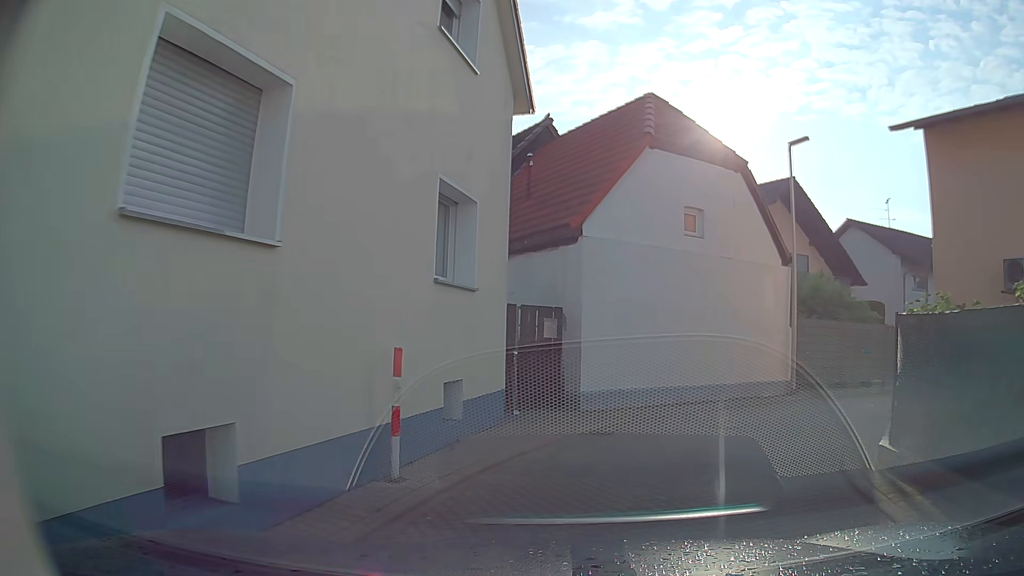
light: Day
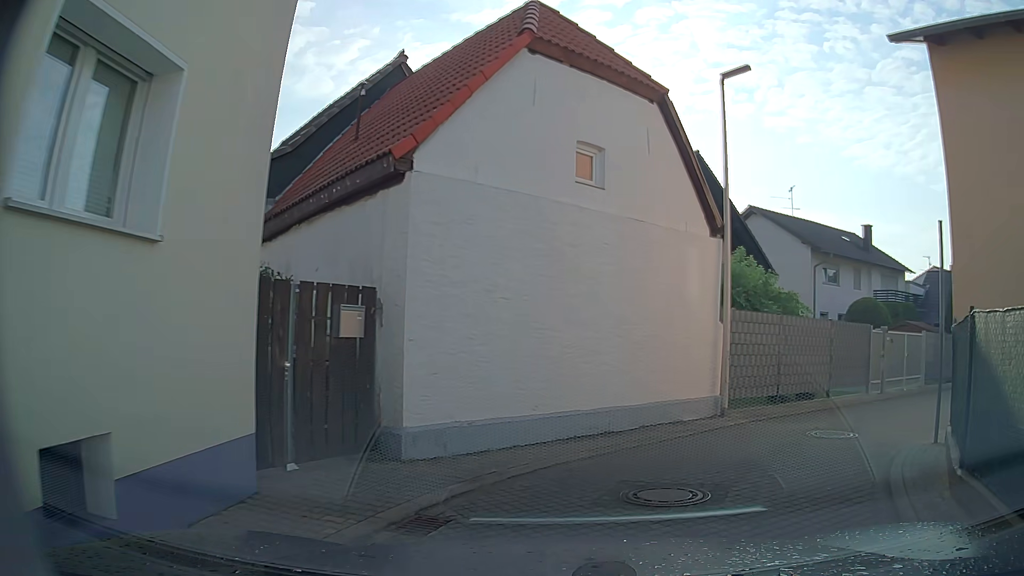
(+0.5, +4.7) m; +11°
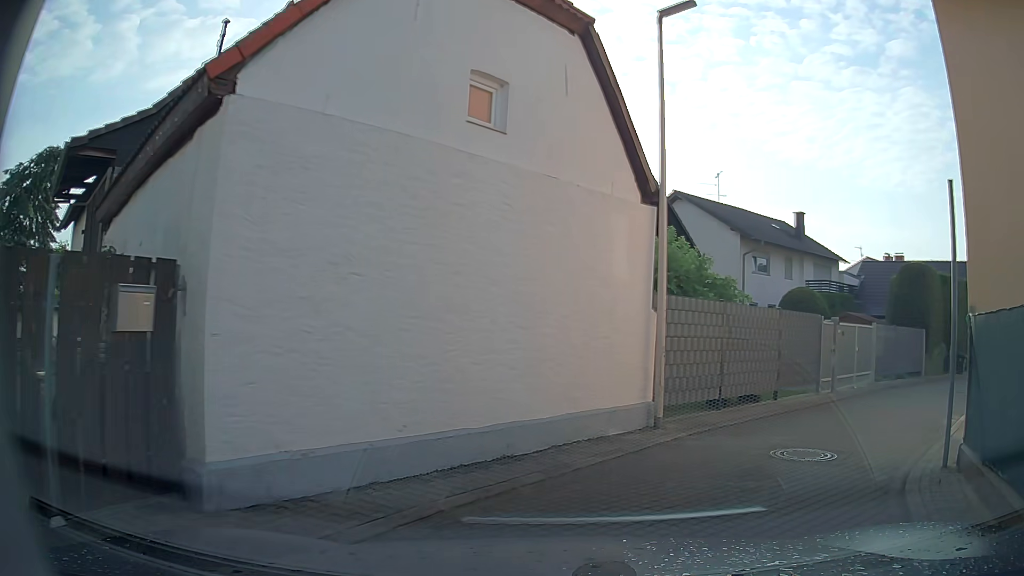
(+0.2, +2.4) m; +8°
